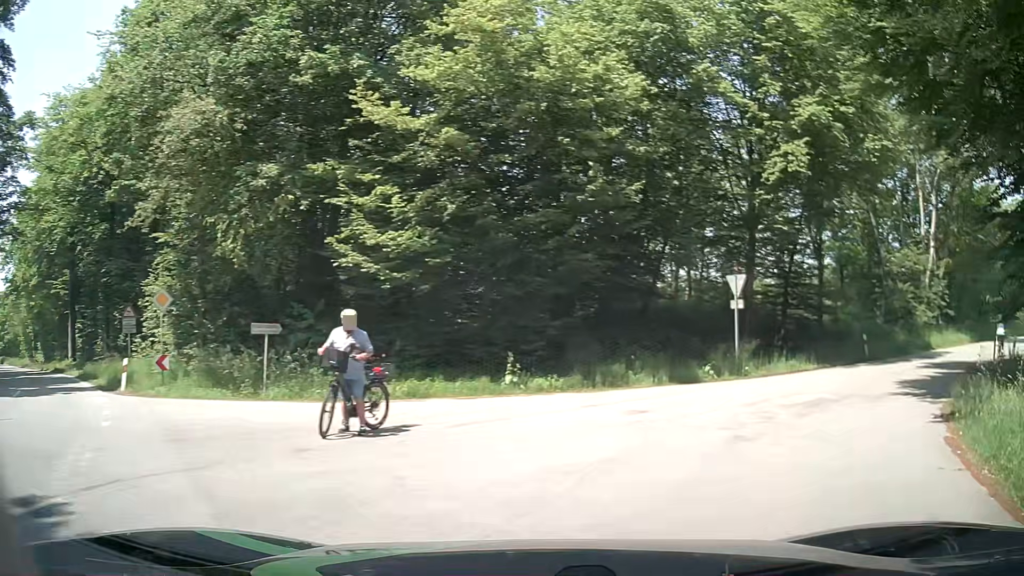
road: tertiary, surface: asphalt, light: Day
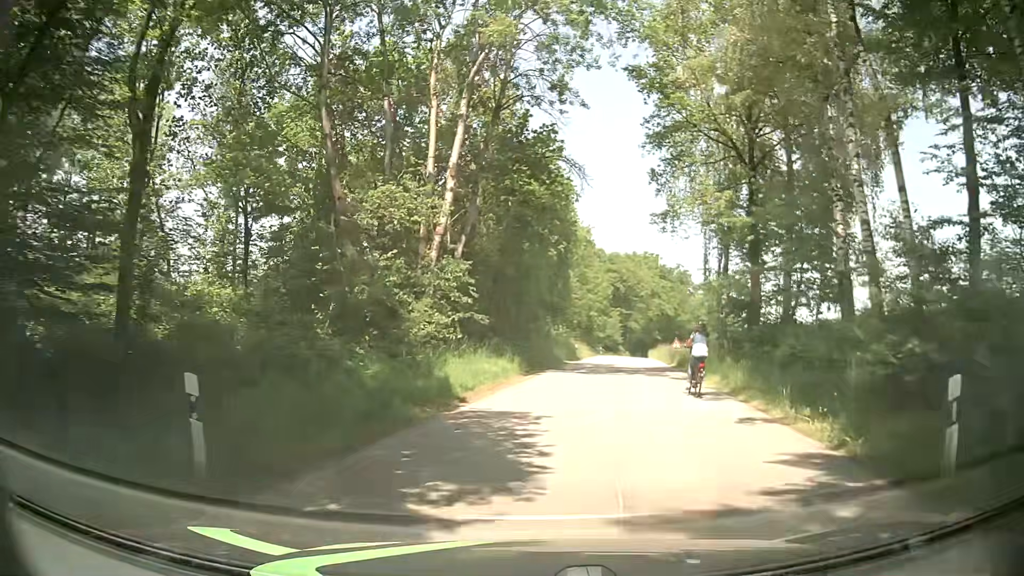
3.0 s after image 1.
(+10.1, +19.8) m; +44°
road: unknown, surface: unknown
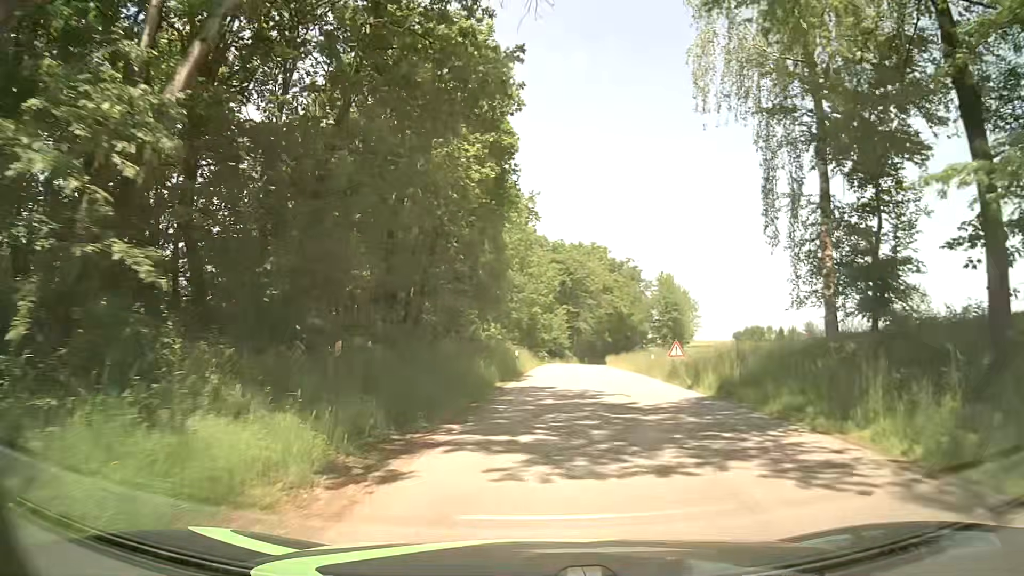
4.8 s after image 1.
(+0.7, +18.4) m; +6°
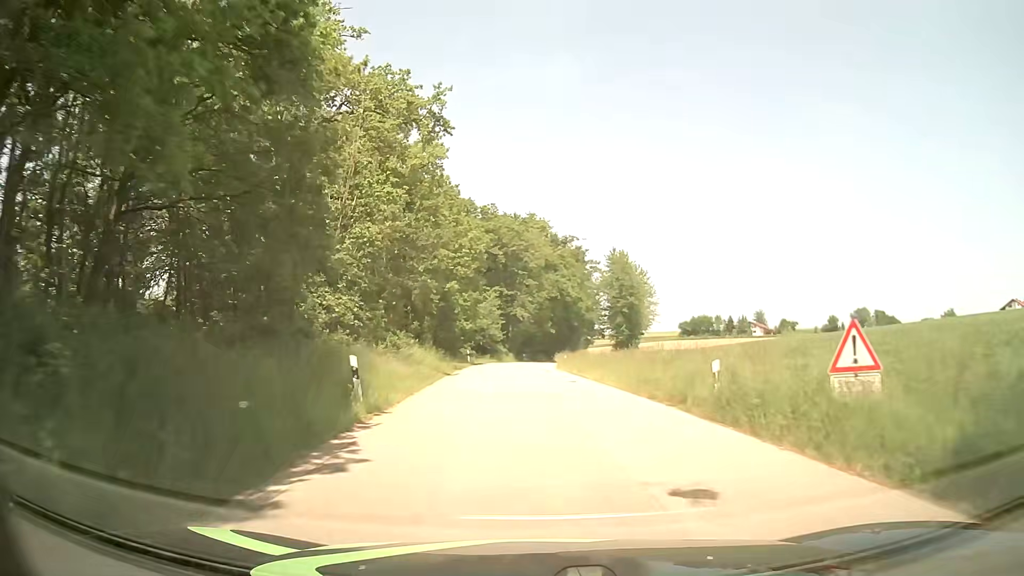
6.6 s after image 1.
(+1.0, +22.2) m; +5°
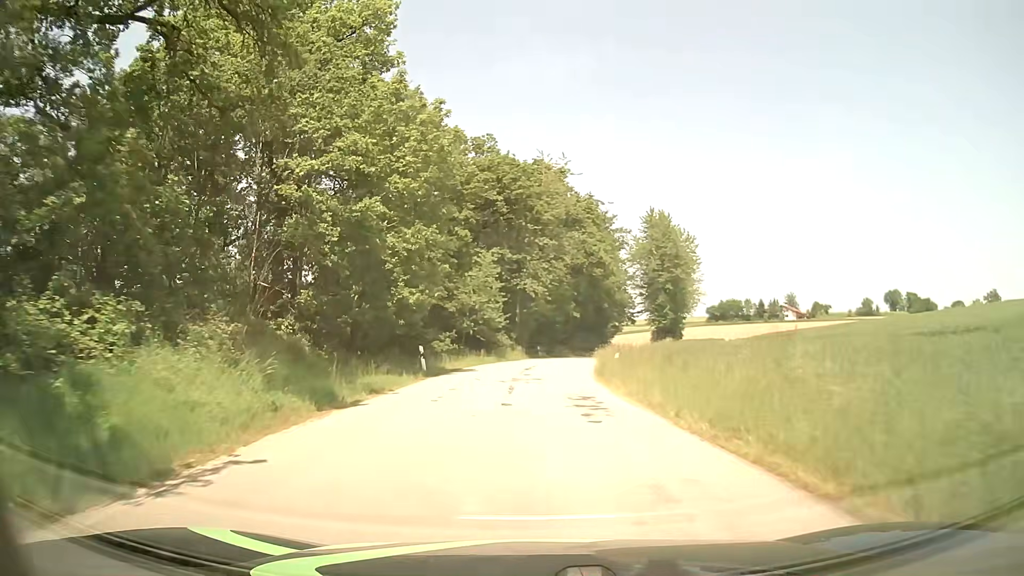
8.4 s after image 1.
(-0.1, +24.3) m; -2°
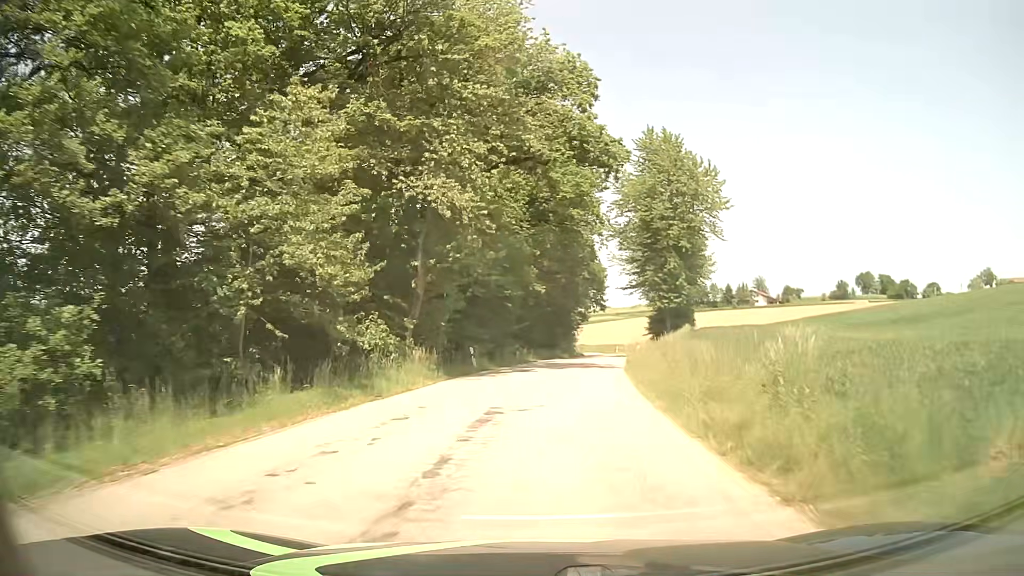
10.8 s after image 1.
(+0.7, +31.2) m; +4°
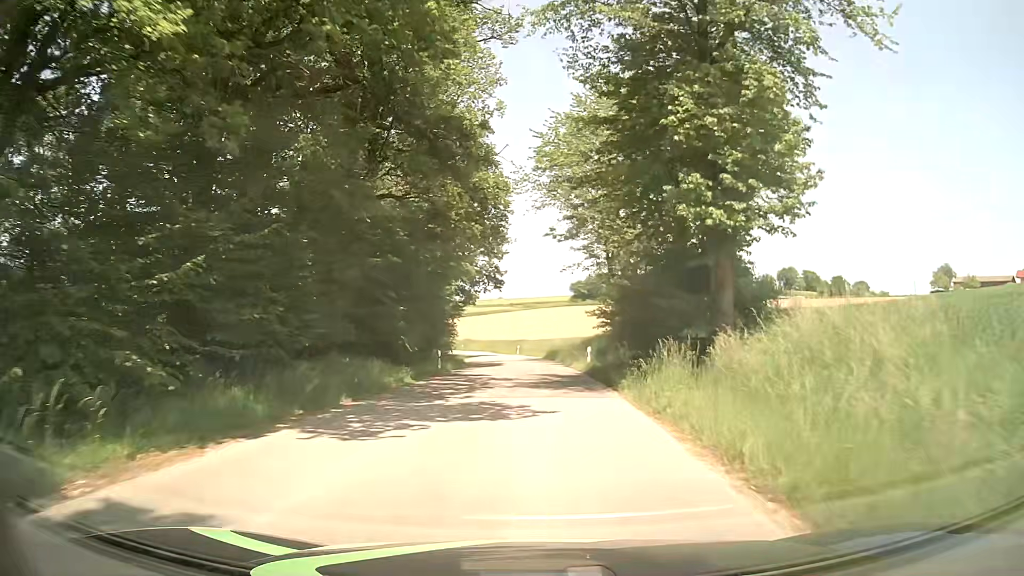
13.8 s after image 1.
(+3.2, +38.0) m; +10°
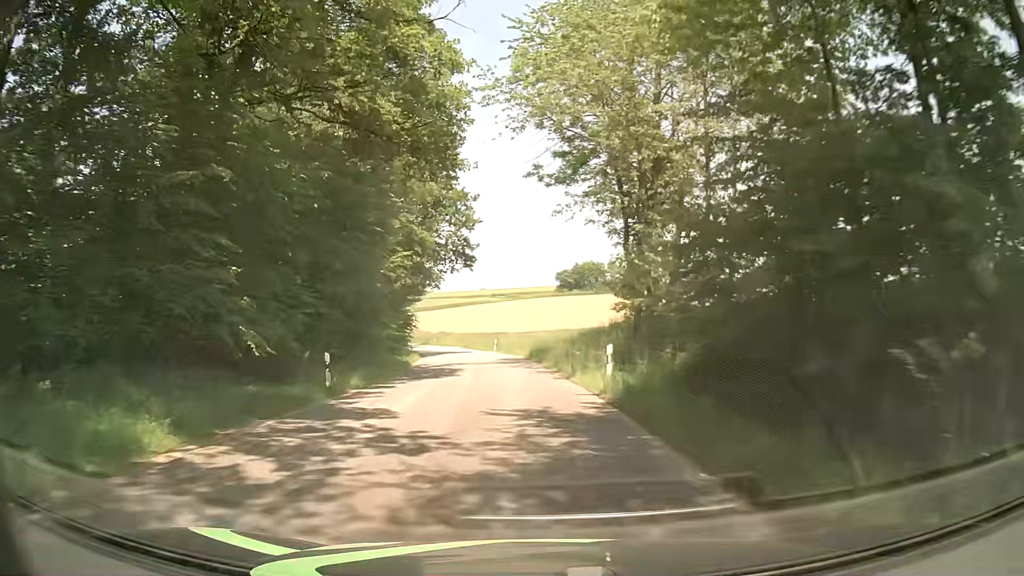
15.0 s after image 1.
(+0.3, +15.0) m; +2°
(0, +10) (-1, +20) (-1, +30) (-3, +40) (-4, +50) (-6, +60) (-8, +69) (-11, +79) (-14, +89) (-17, +98) m
